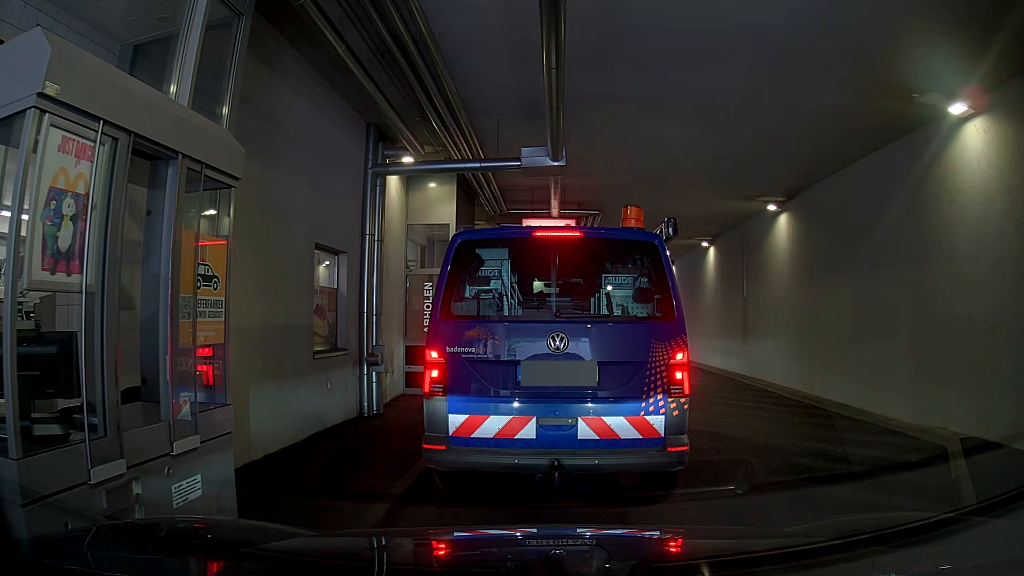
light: Day
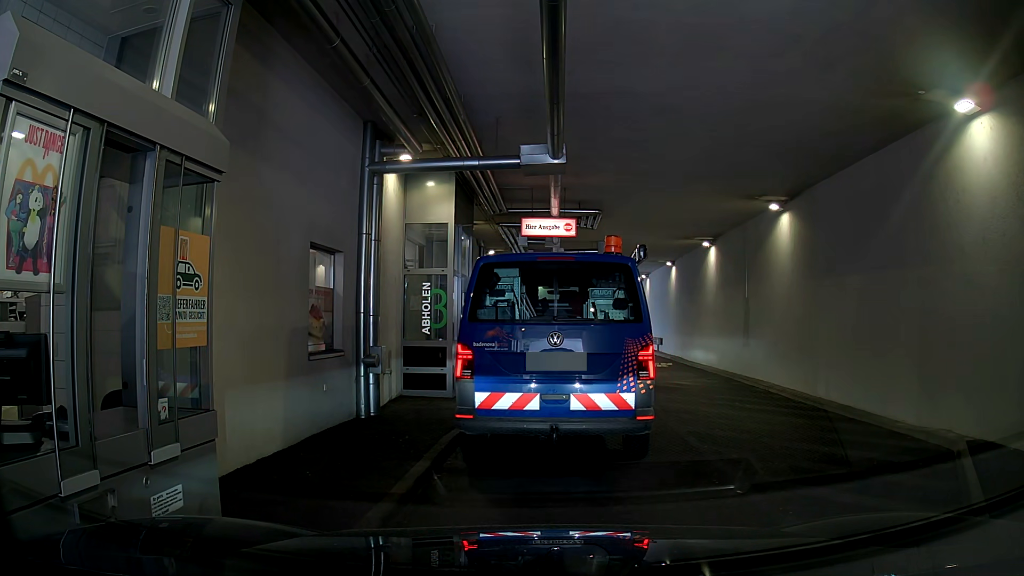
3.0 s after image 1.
(0.0, +0.2) m; 0°
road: residential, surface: asphalt
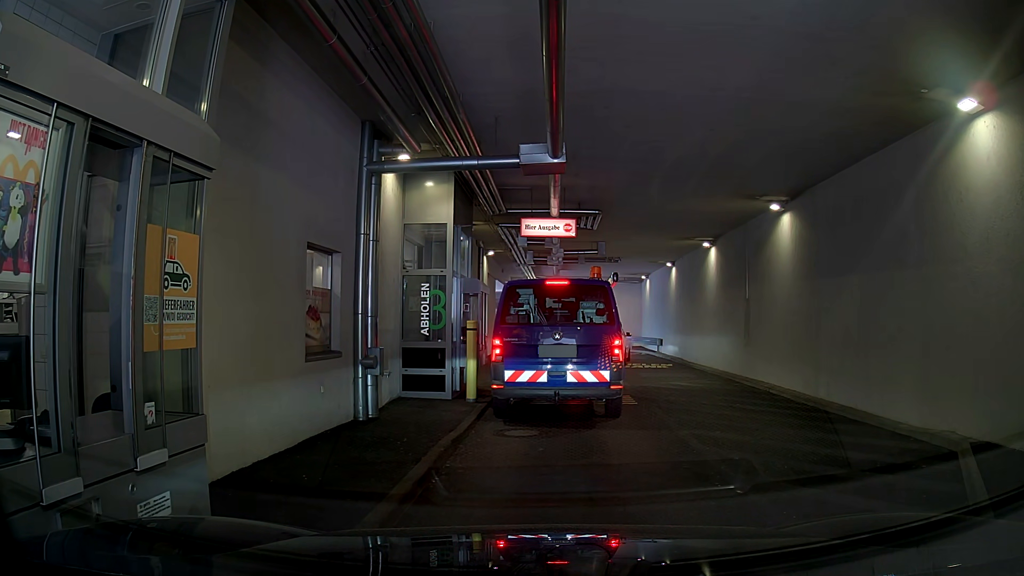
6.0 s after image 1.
(0.0, +0.1) m; 0°
